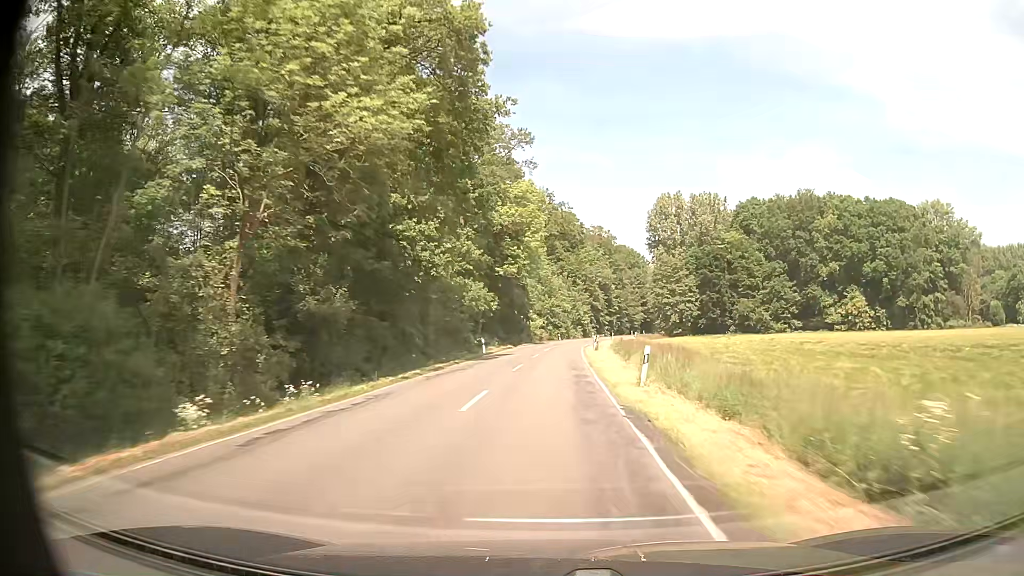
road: secondary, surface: asphalt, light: Day
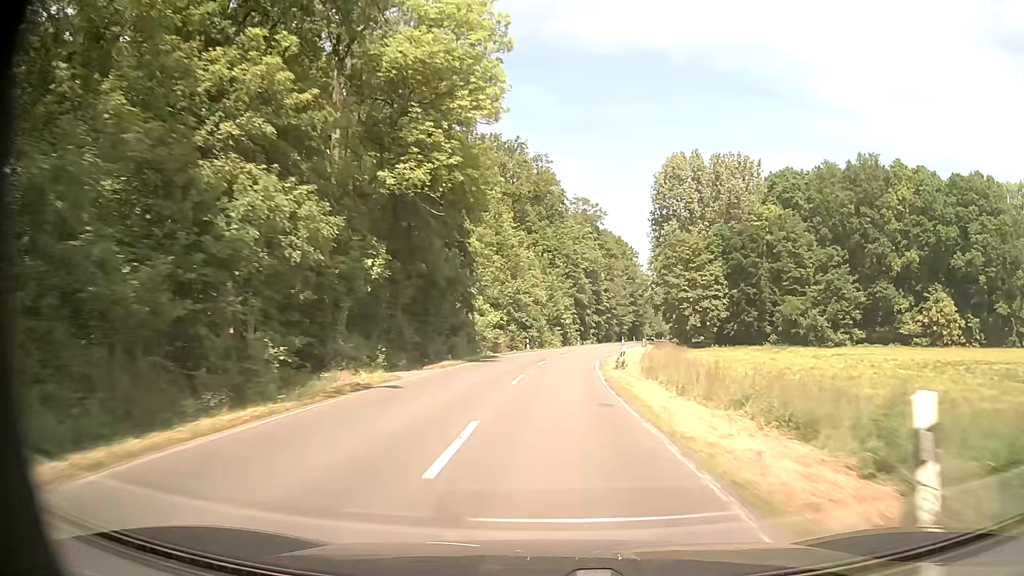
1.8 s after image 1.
(+0.7, +41.5) m; +3°
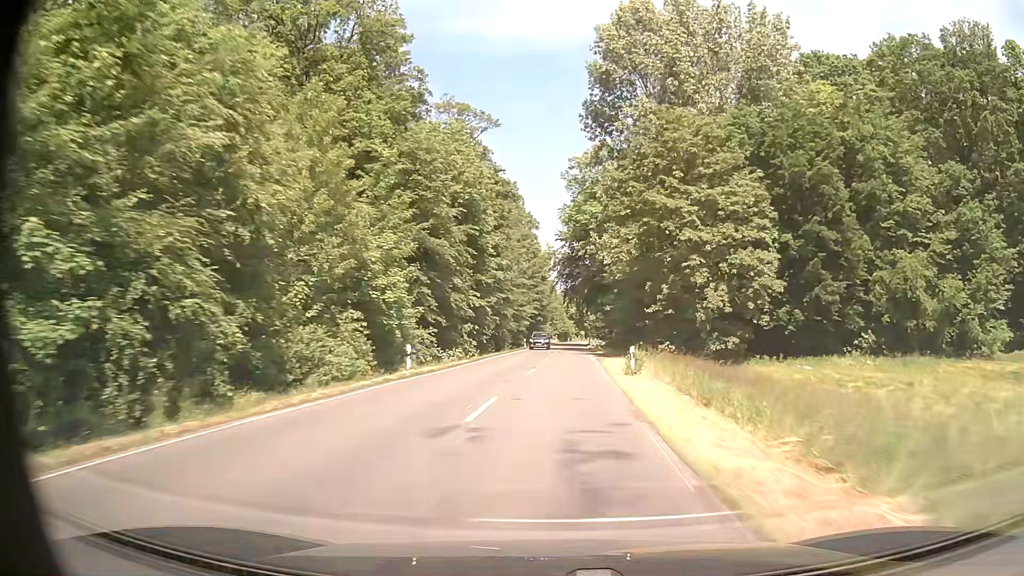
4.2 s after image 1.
(+4.7, +55.7) m; +10°
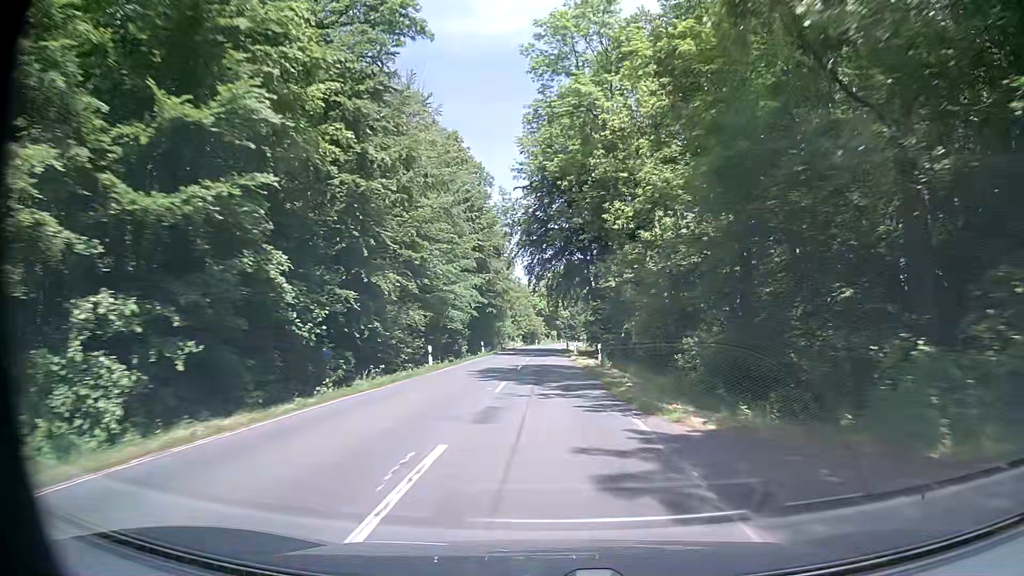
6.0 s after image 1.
(+1.4, +42.3) m; +3°
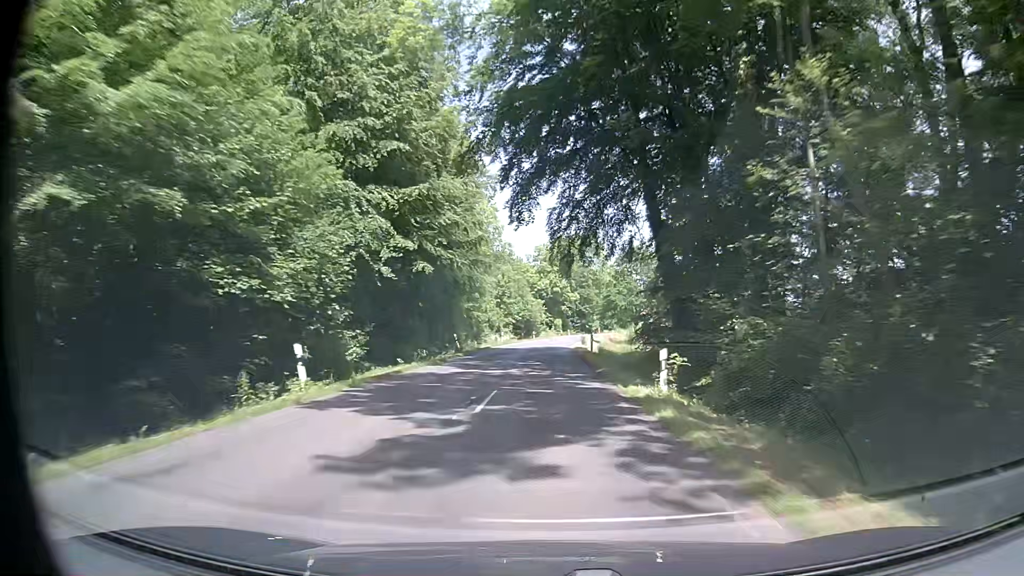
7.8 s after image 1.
(0.0, +41.7) m; 0°
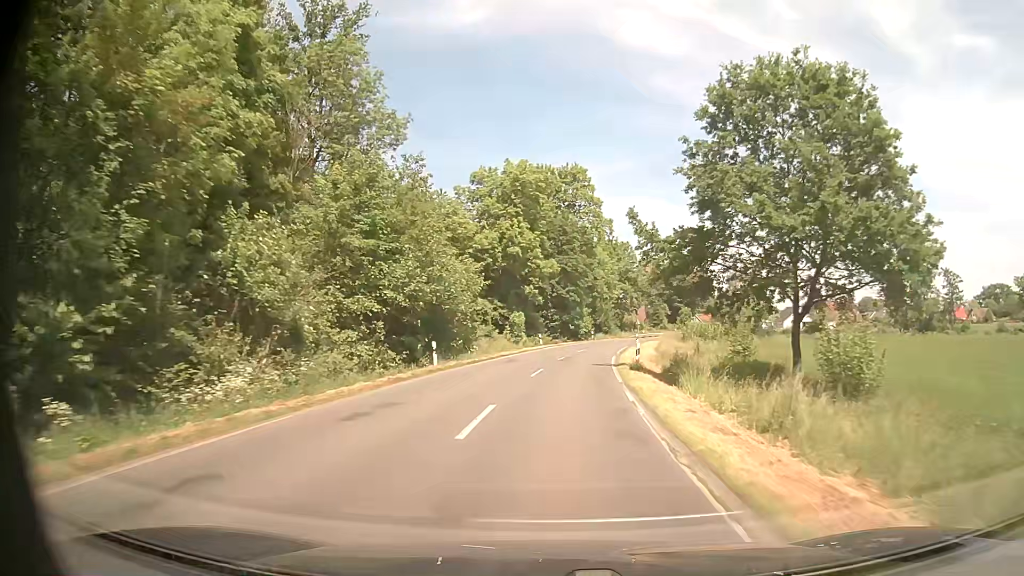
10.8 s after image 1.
(+0.6, +61.8) m; +3°
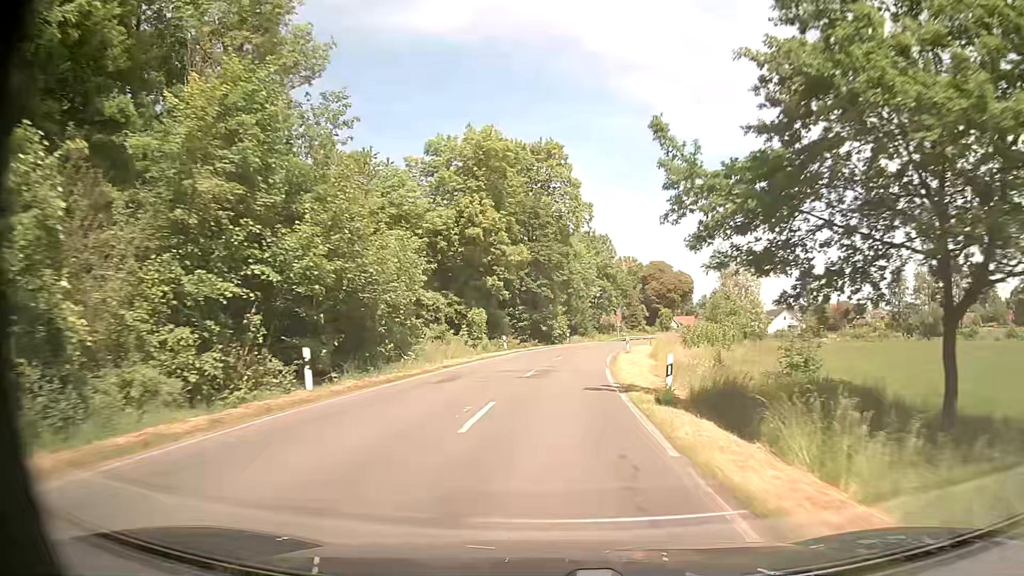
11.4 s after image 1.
(+0.3, +11.5) m; +3°
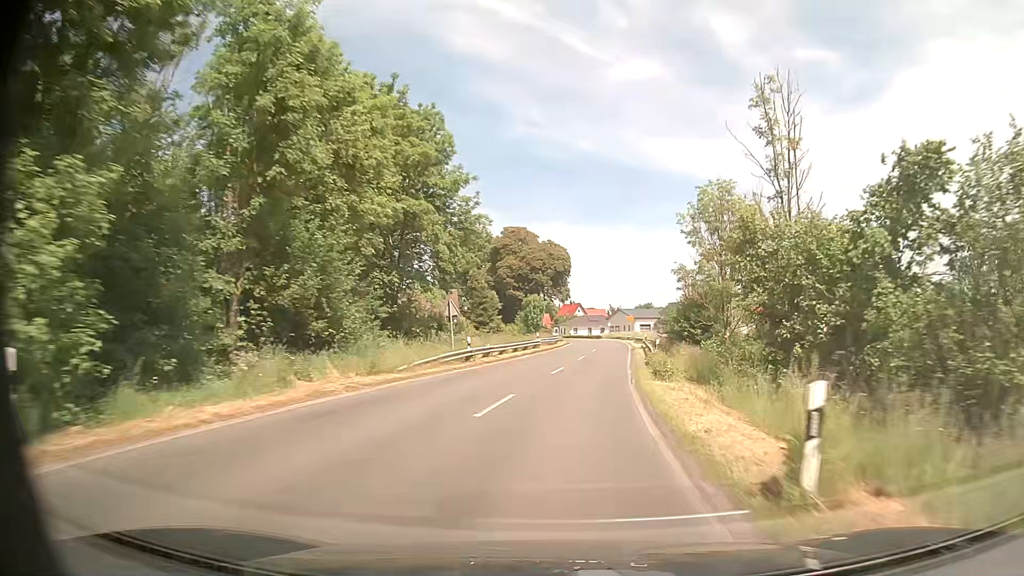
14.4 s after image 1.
(+5.8, +57.8) m; +14°
(0, +10) (+1, +20) (+2, +30) (+3, +40) (+5, +50) (+6, +60) (+7, +70) (+7, +80) (+7, +90) (+7, +100) m
